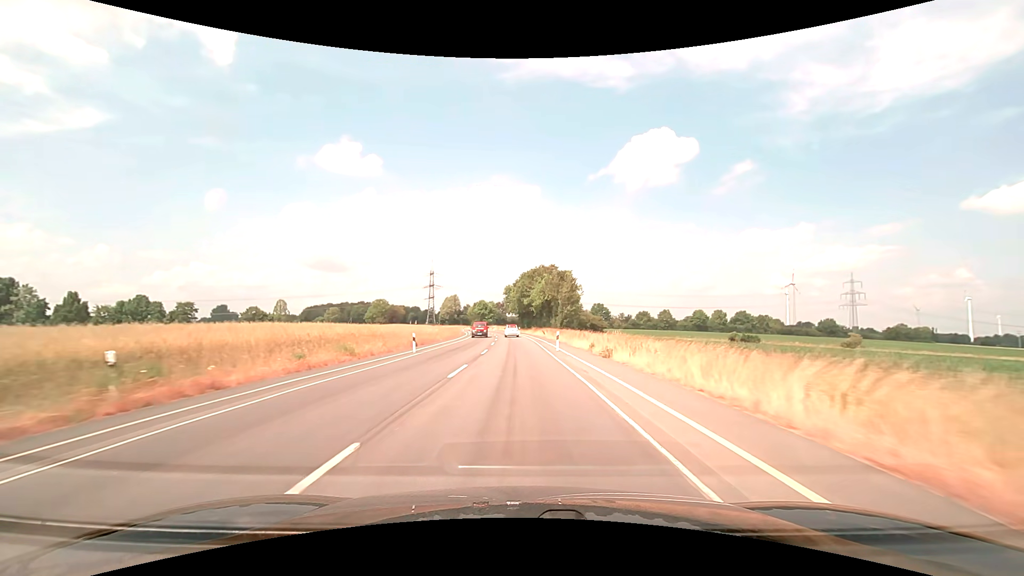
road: secondary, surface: asphalt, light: Day
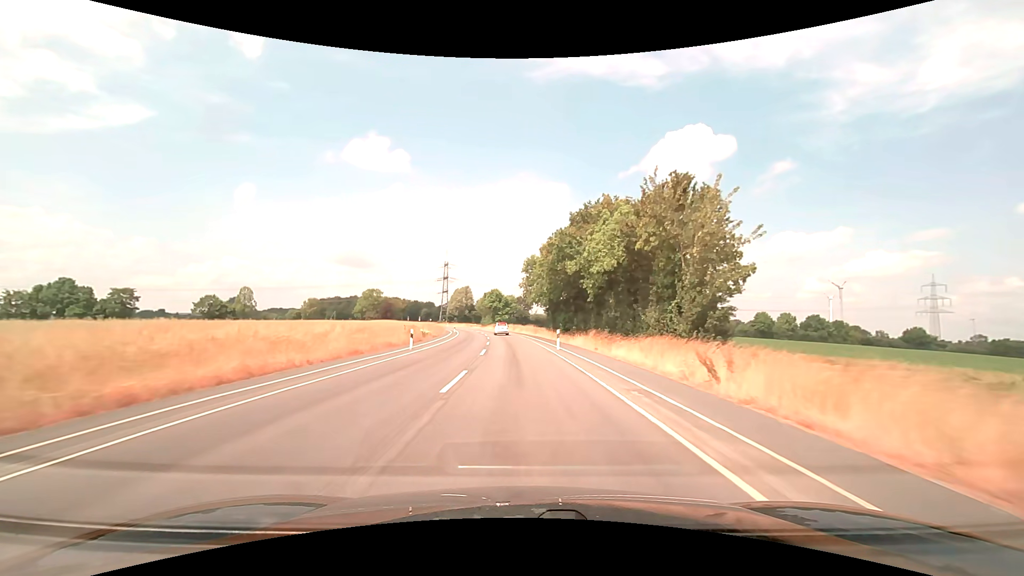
(-1.2, +51.5) m; -3°
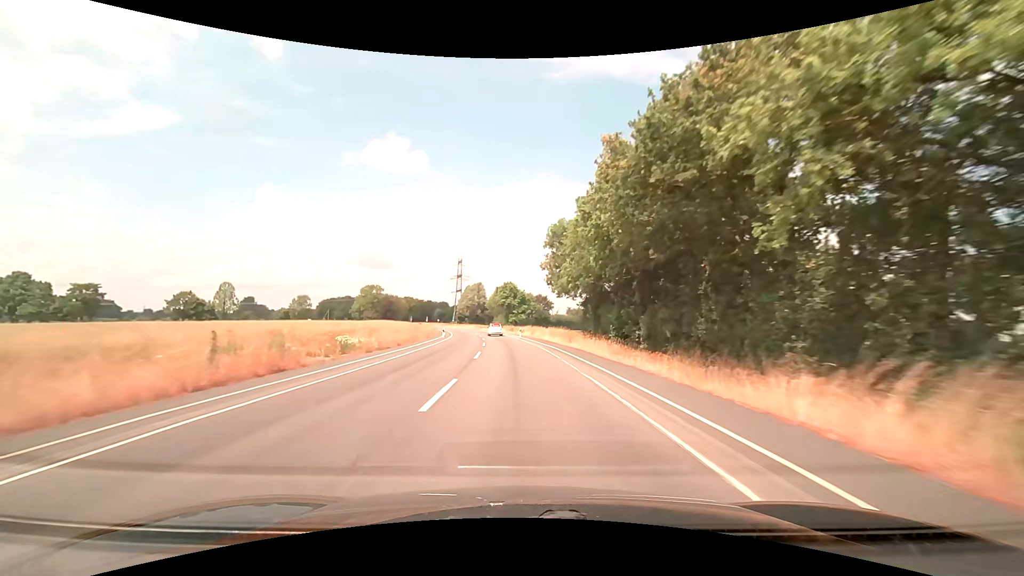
(-0.4, +25.7) m; -2°
(0, +10) (0, +20) (-1, +30) (-1, +40) (-2, +50) (-3, +60) (-4, +70) (-6, +80) (-8, +90) (-9, +99) m
